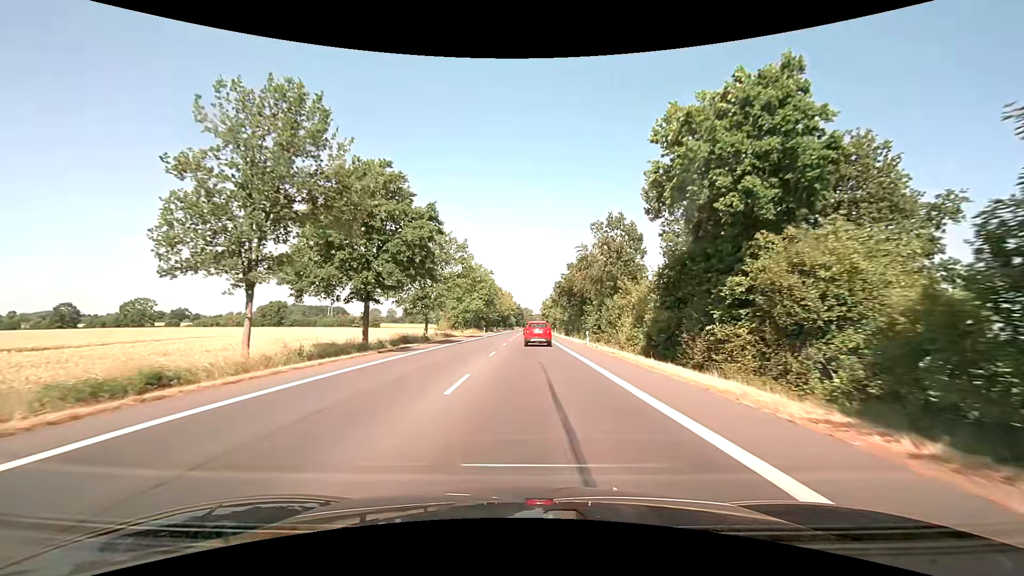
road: primary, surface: asphalt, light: Day
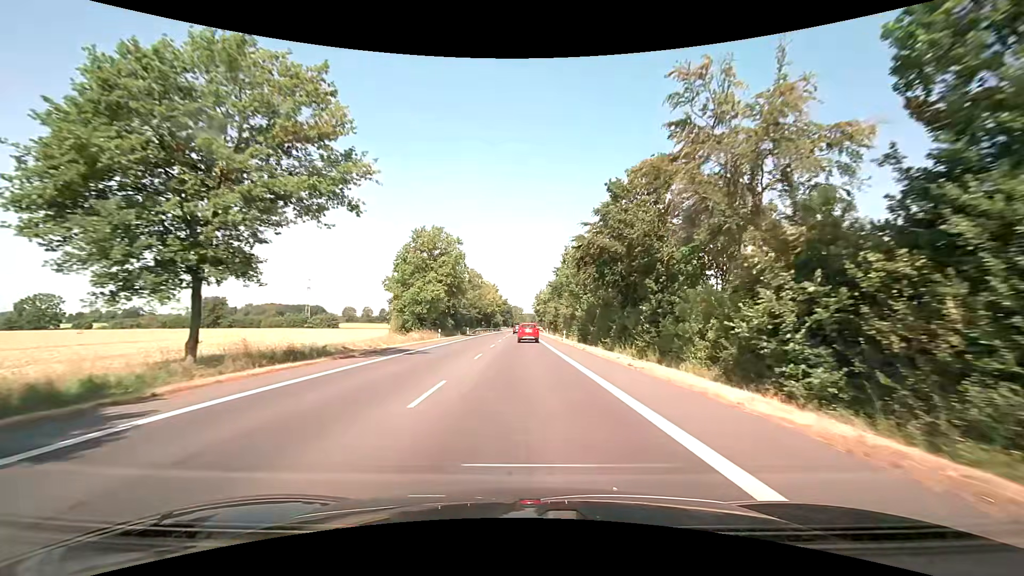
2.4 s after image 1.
(+0.5, +37.8) m; +1°
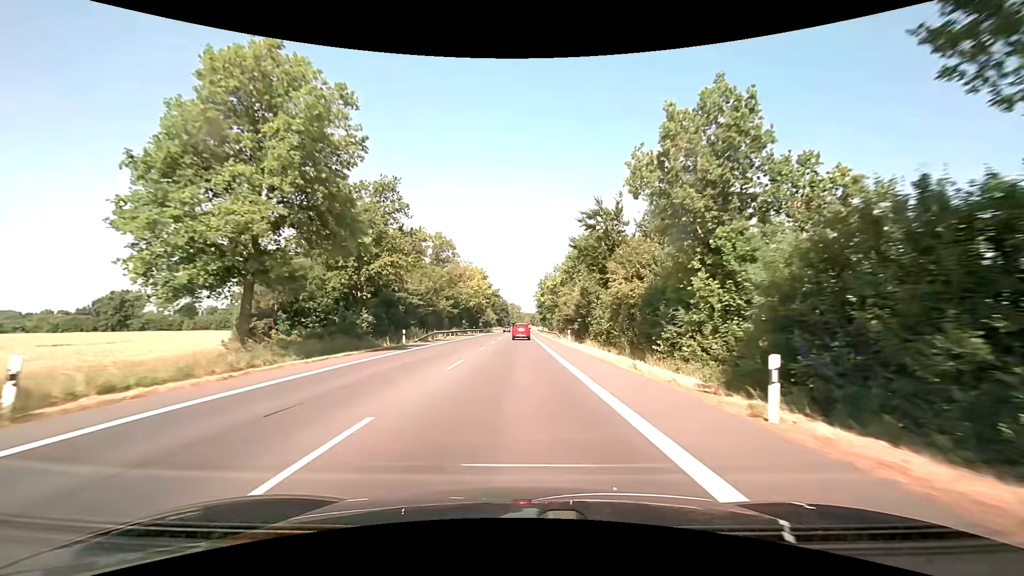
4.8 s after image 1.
(-0.1, +41.4) m; 0°
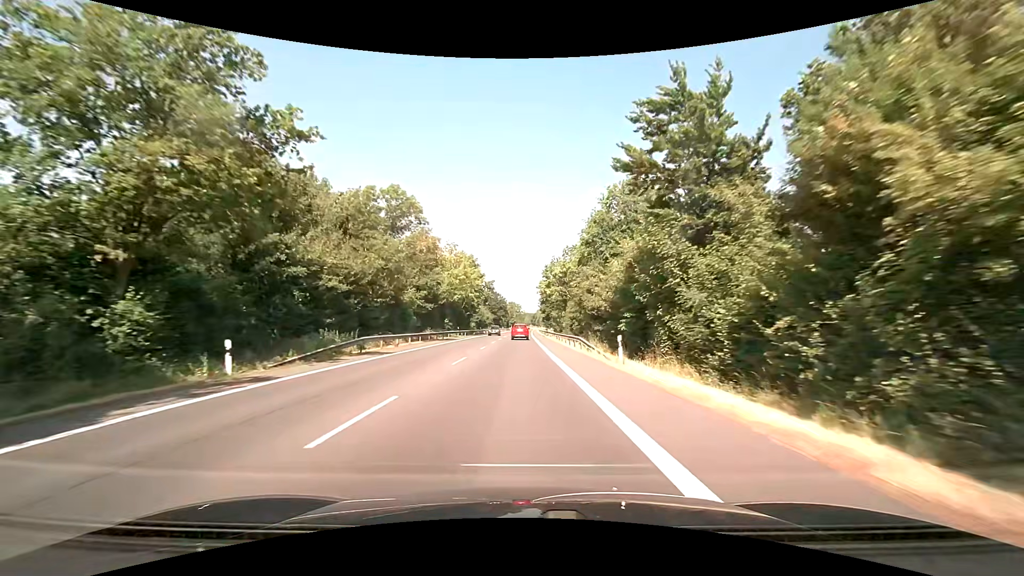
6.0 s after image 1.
(+0.1, +22.0) m; 0°
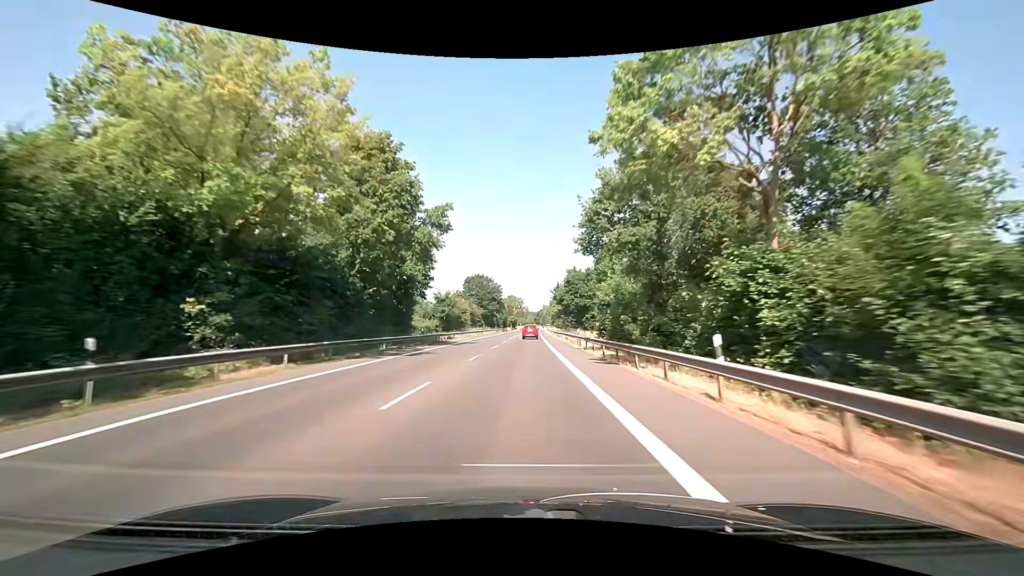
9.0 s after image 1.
(-0.4, +58.0) m; -1°
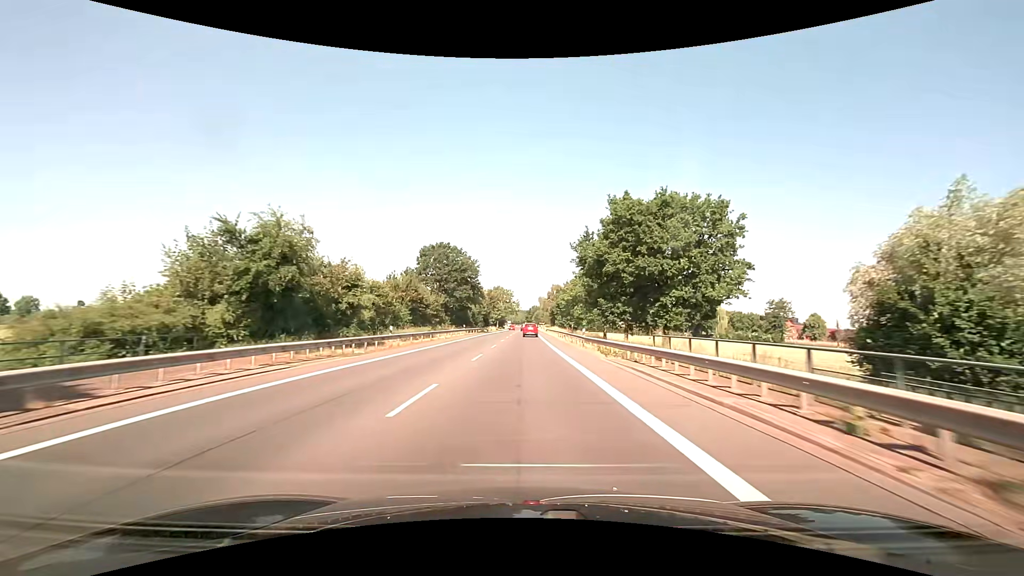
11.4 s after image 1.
(+0.4, +49.2) m; +1°
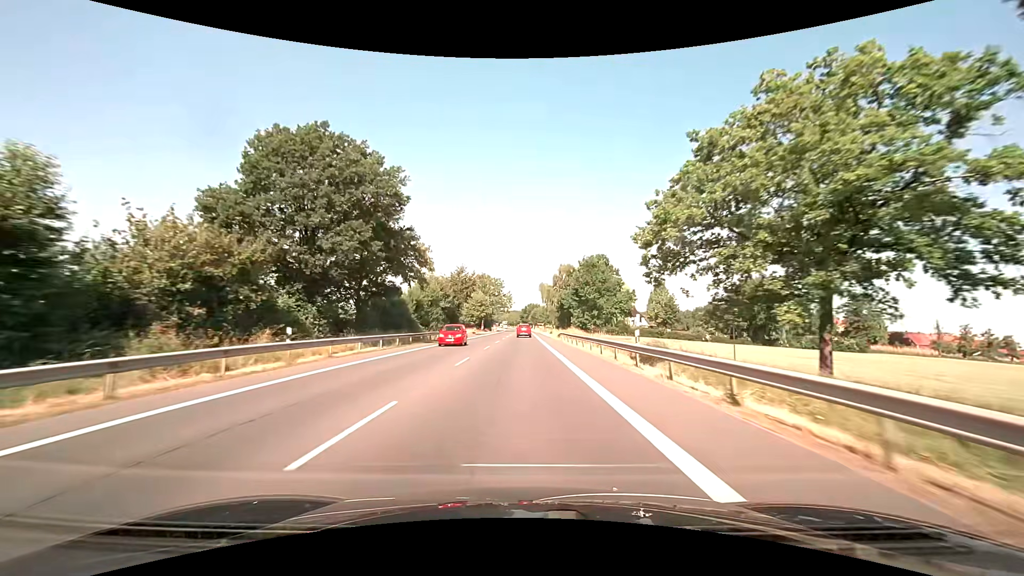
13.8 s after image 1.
(+0.3, +51.0) m; 0°
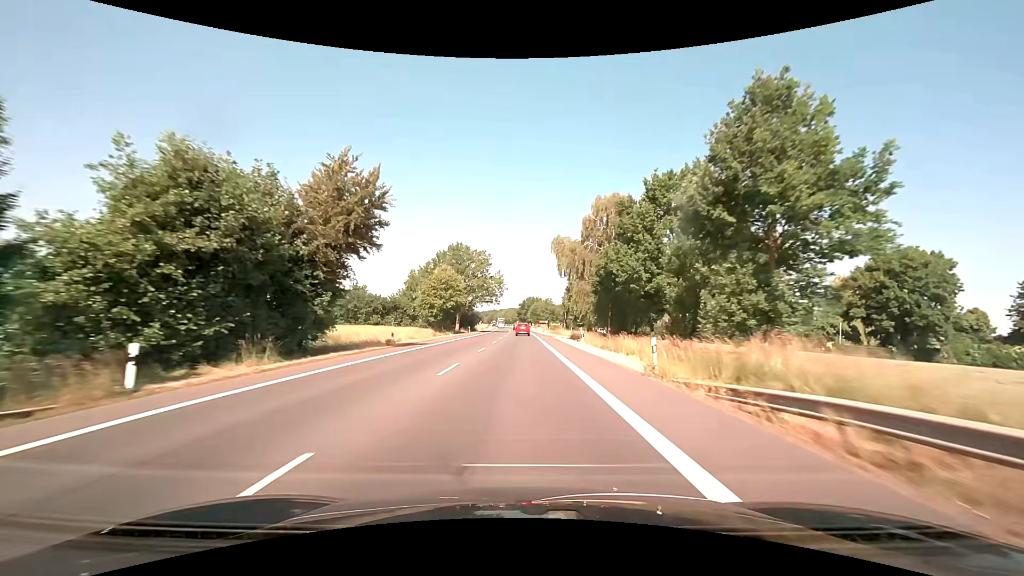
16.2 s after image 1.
(+0.4, +51.7) m; 0°
(0, +10) (0, +20) (0, +30) (0, +40) (0, +50) (0, +60) (0, +70) (0, +80) (0, +90) (0, +100) m
